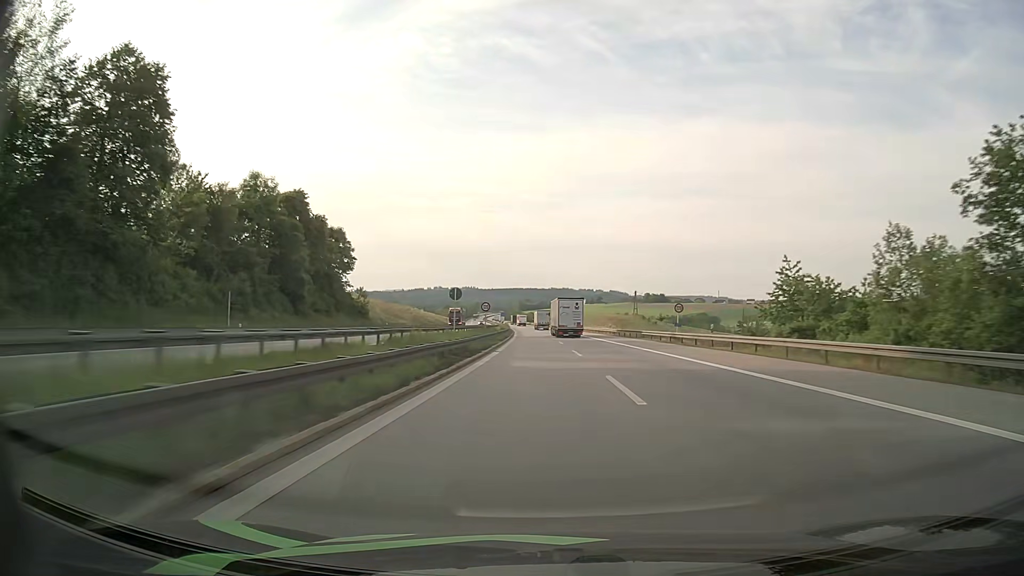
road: motorway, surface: asphalt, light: Day
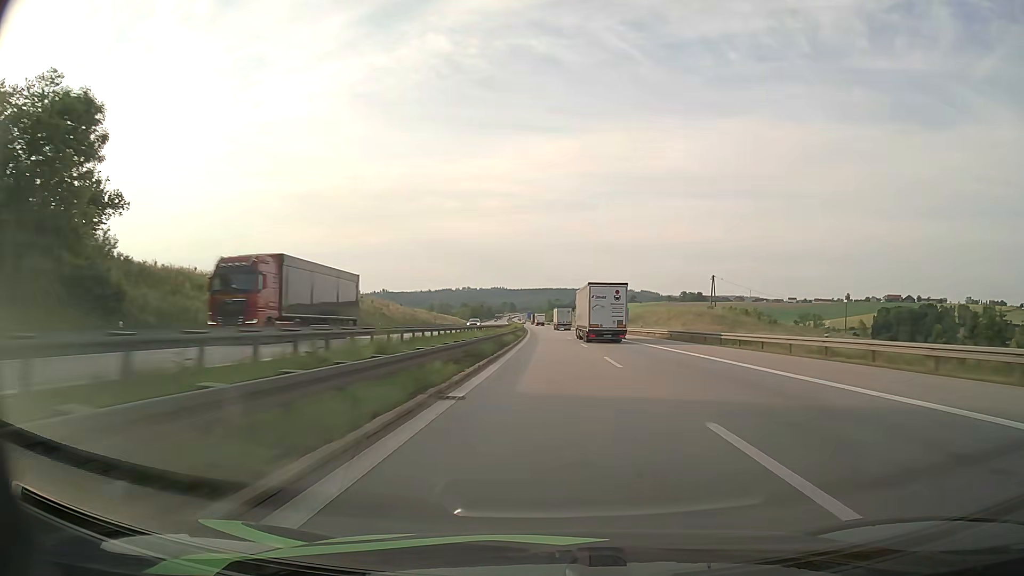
(-1.4, +62.0) m; -3°
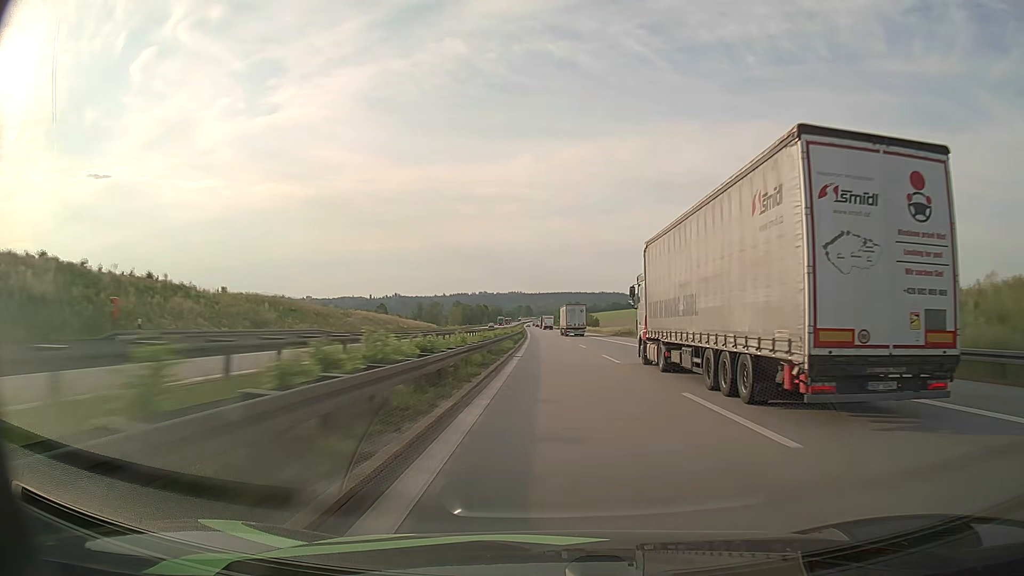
(-1.9, +102.6) m; -2°
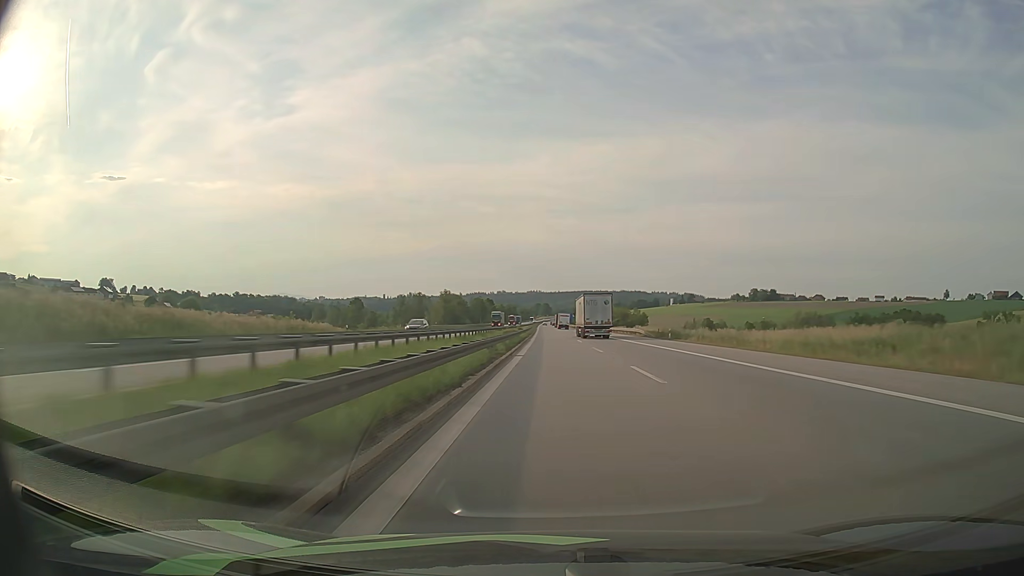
(-1.0, +81.2) m; -1°
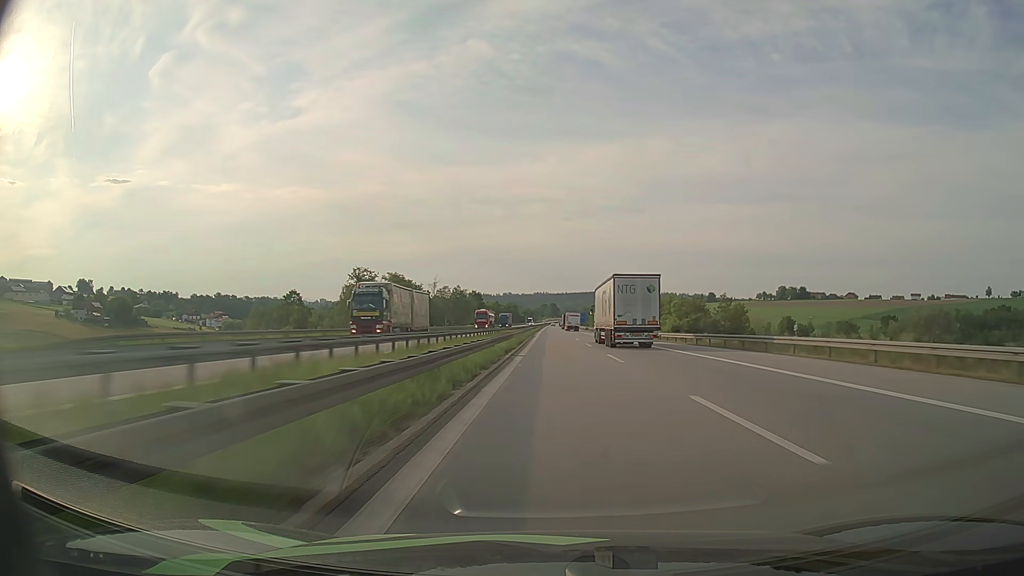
(-0.5, +80.3) m; -1°
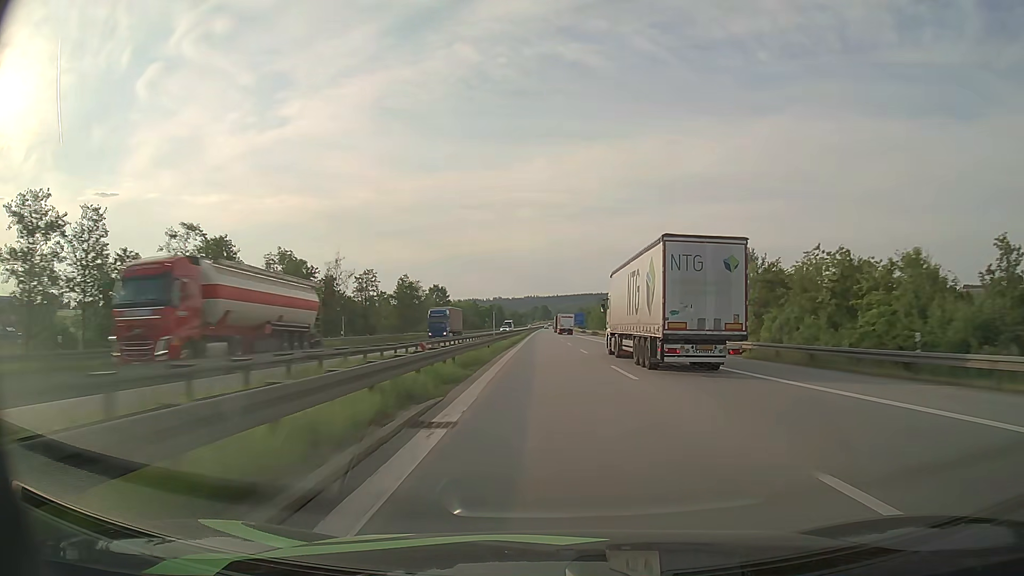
(+0.1, +59.8) m; +1°
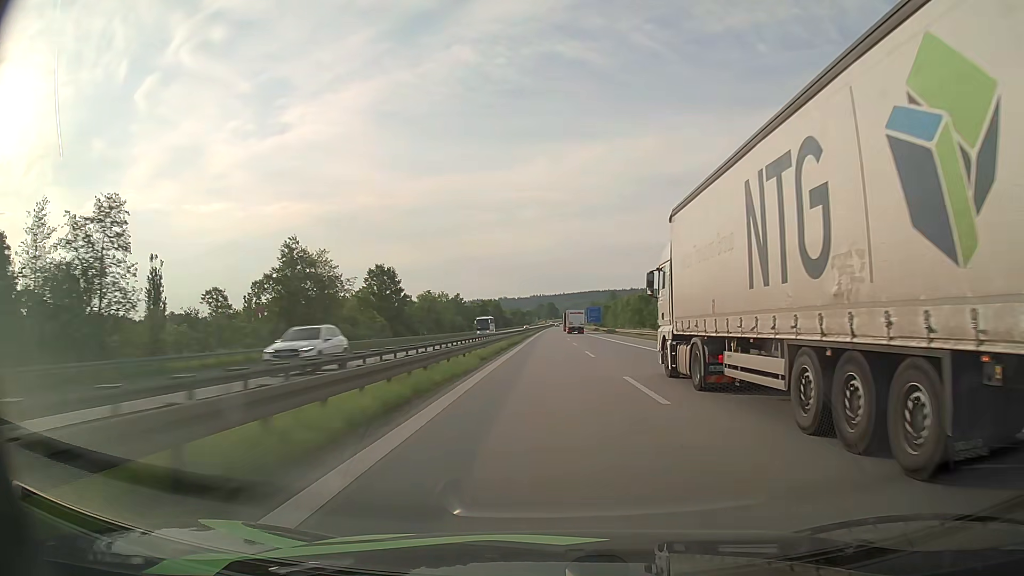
(-0.2, +59.6) m; 0°
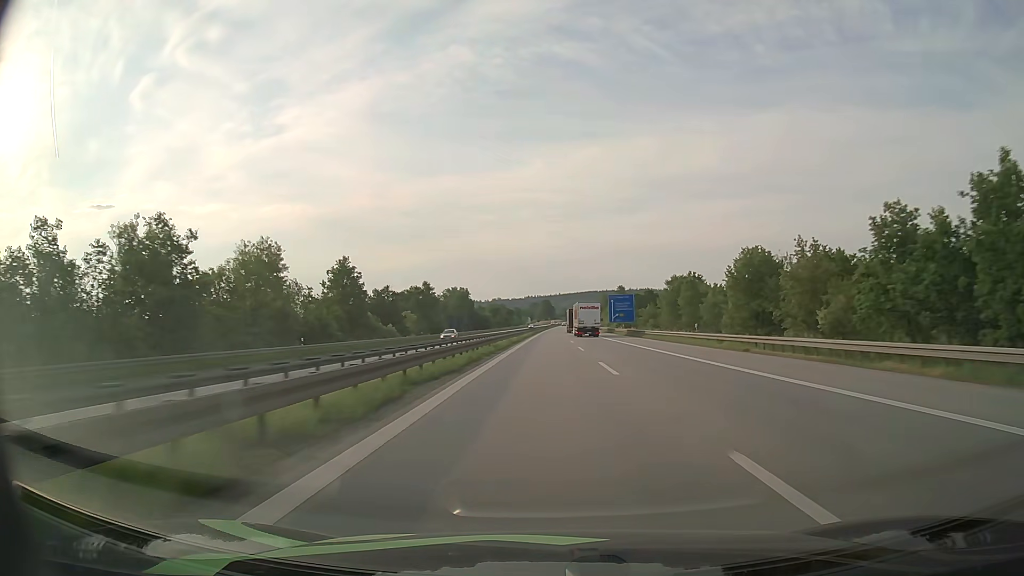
(+0.1, +100.1) m; 0°
(0, +10) (0, +20) (0, +30) (0, +40) (0, +50) (0, +60) (0, +70) (+1, +80) (+1, +90) (+1, +100) m
